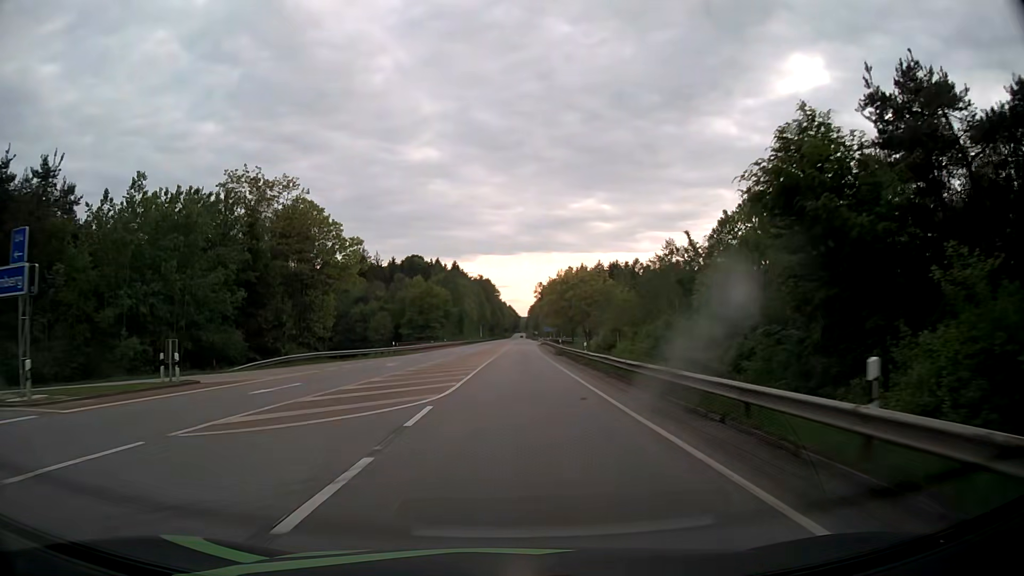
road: secondary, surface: asphalt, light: Day
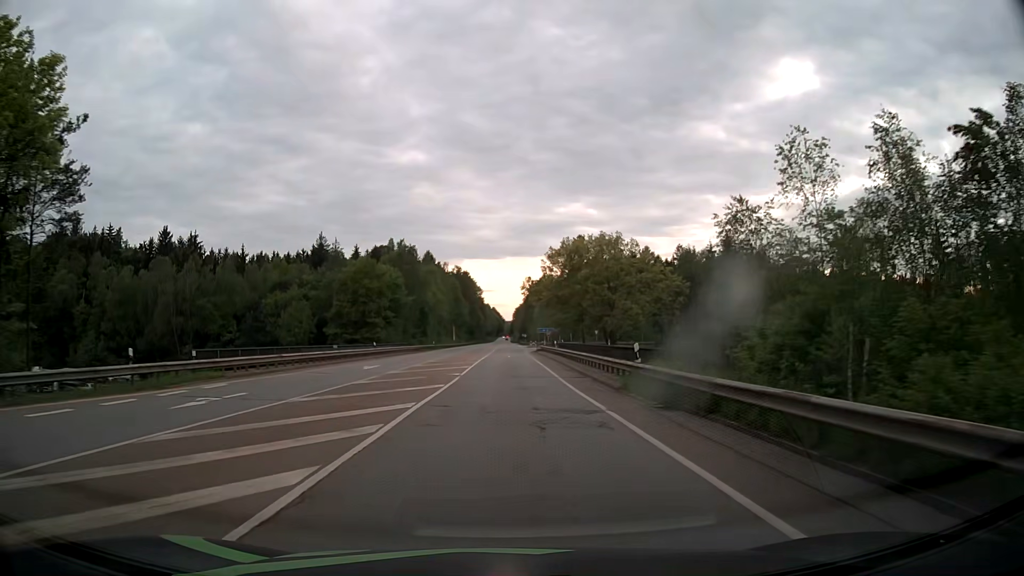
(+0.7, +43.0) m; +1°
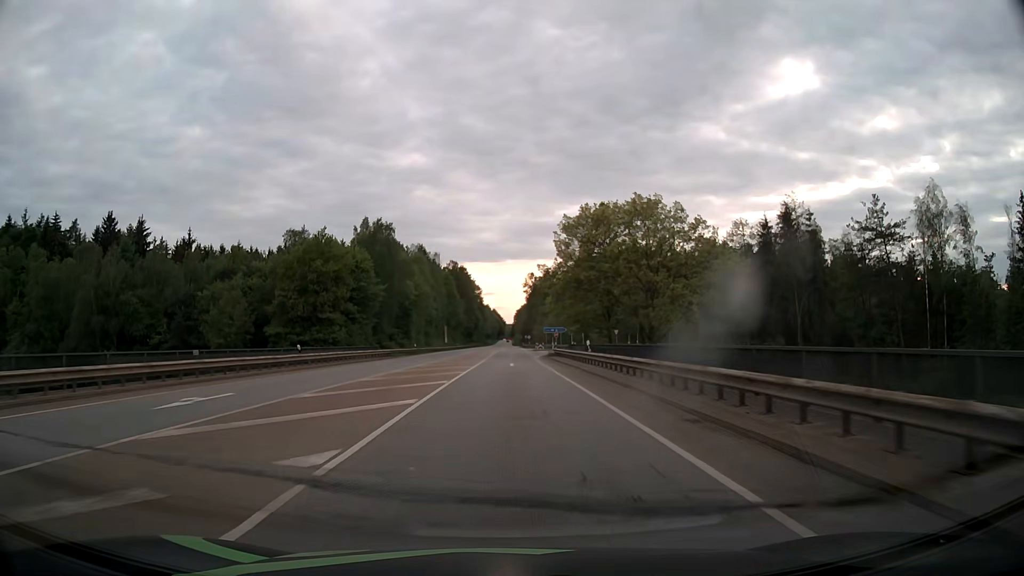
(+0.1, +21.5) m; 0°
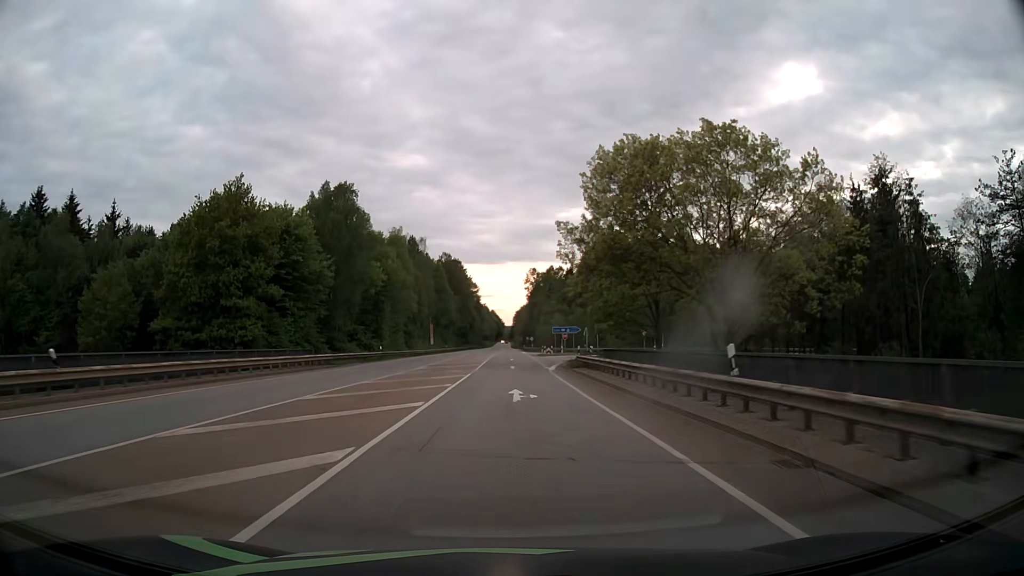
(0.0, +21.4) m; 0°
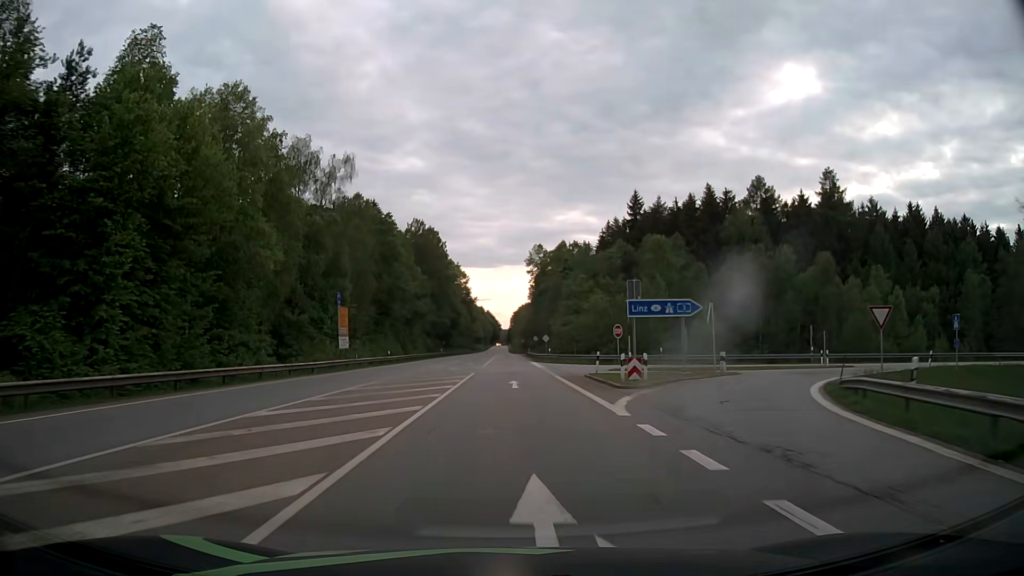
(+0.2, +53.6) m; 0°
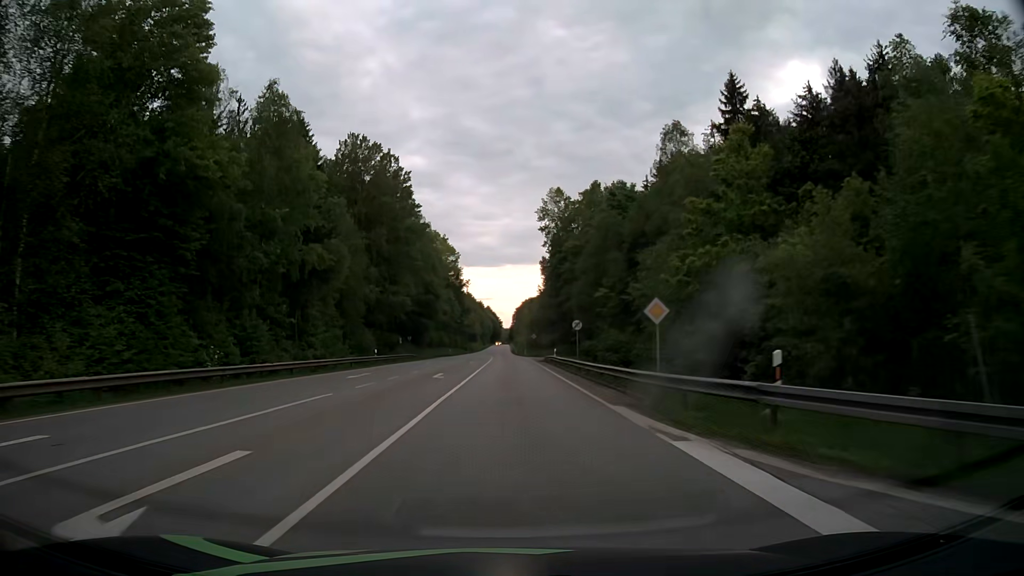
(-0.1, +53.7) m; -1°
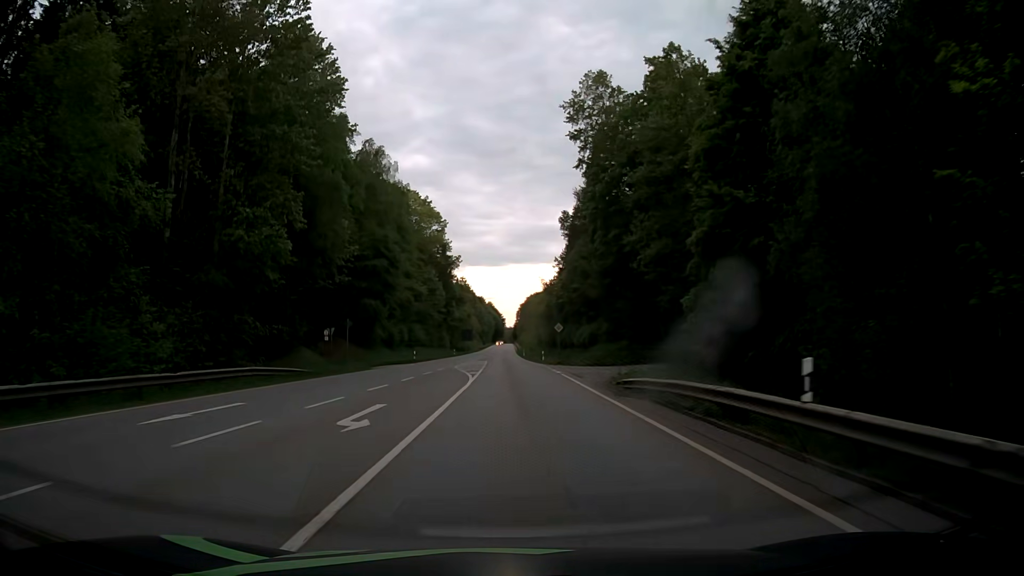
(+0.1, +43.3) m; 0°
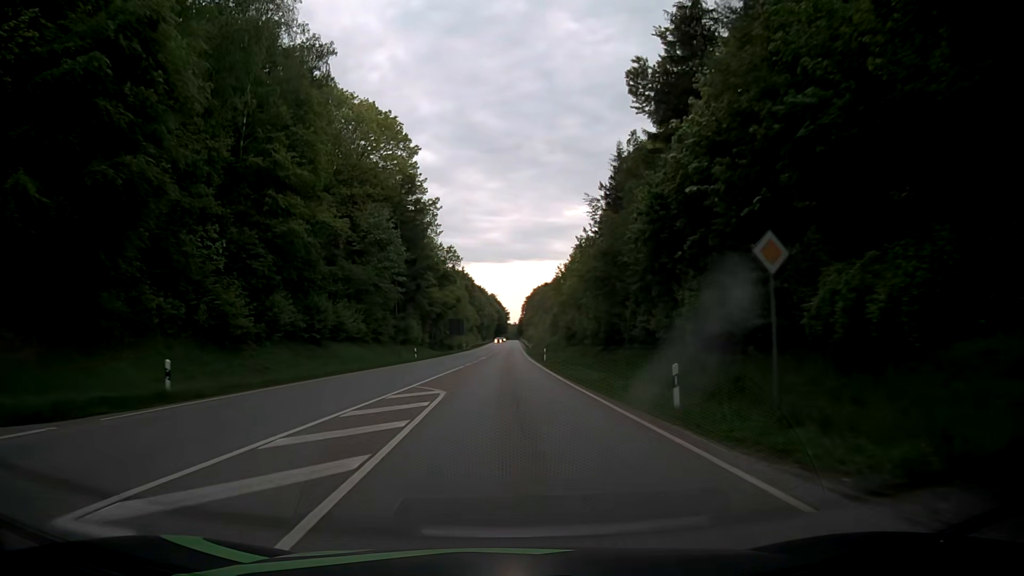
(-0.1, +46.5) m; 0°
(0, +10) (0, +20) (0, +30) (0, +40) (0, +50) (0, +60) (0, +70) (0, +80) (0, +90) (0, +100) m
